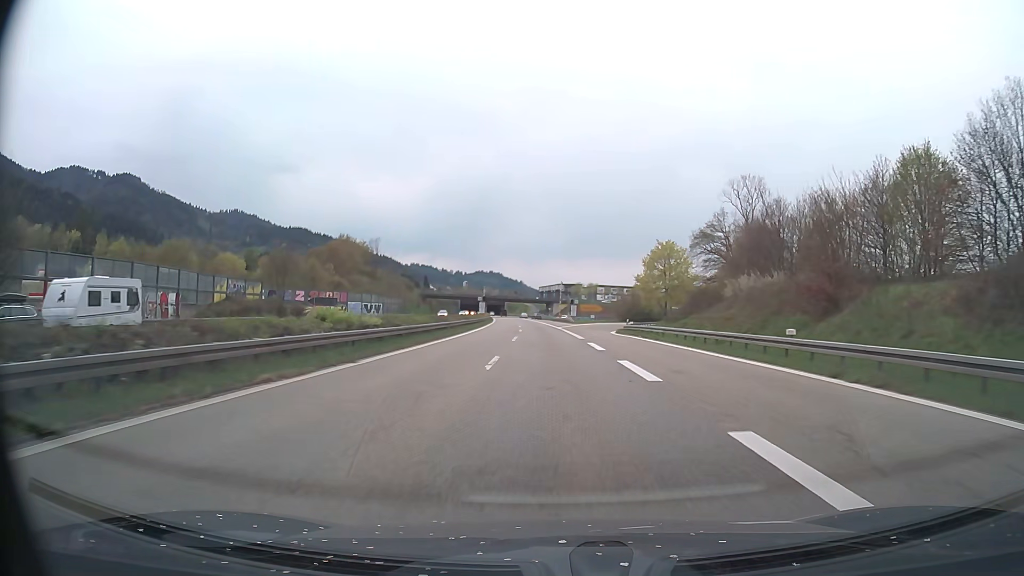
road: trunk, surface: asphalt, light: Day
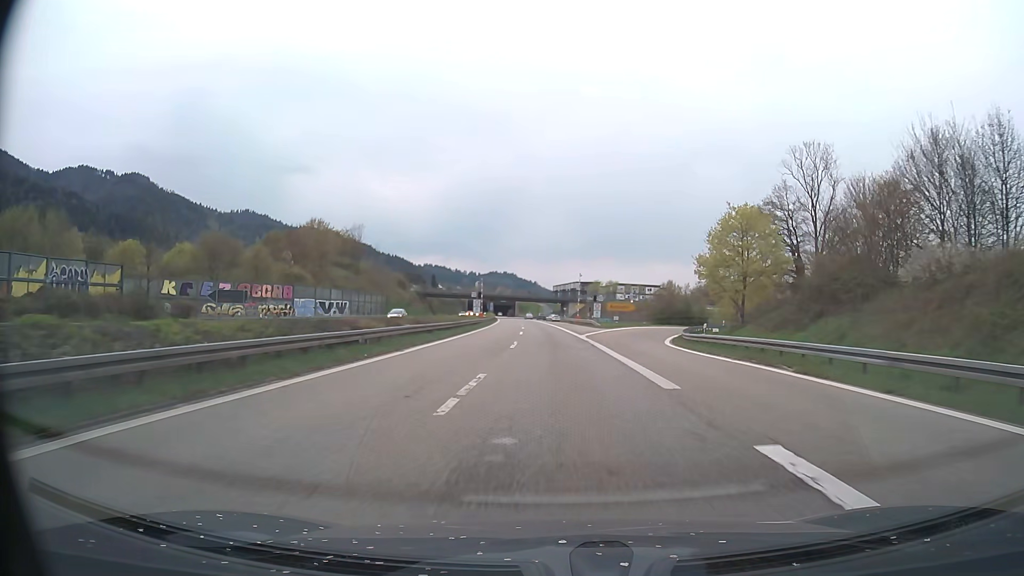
(-0.3, +25.1) m; -1°
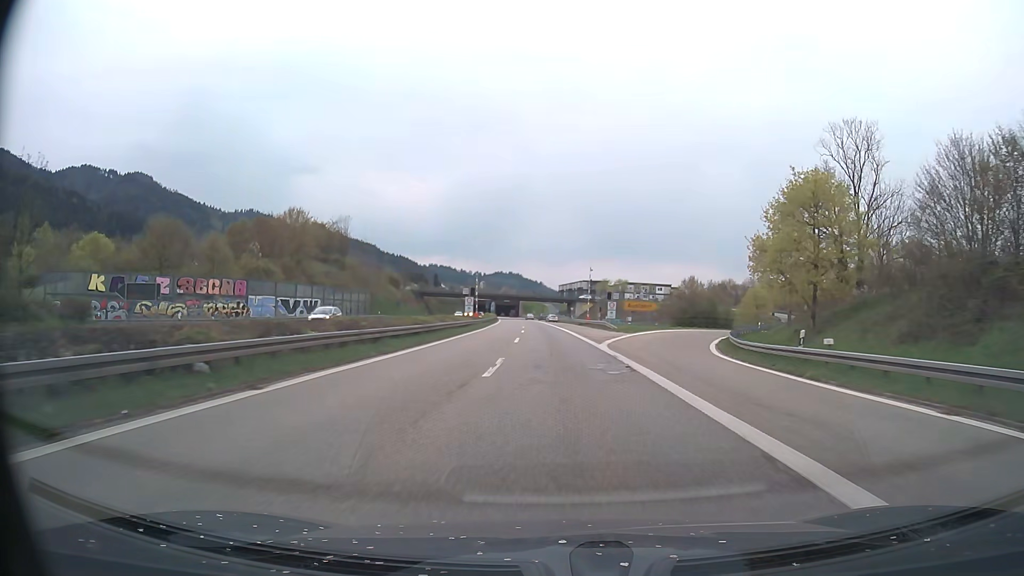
(-0.1, +12.5) m; -1°
